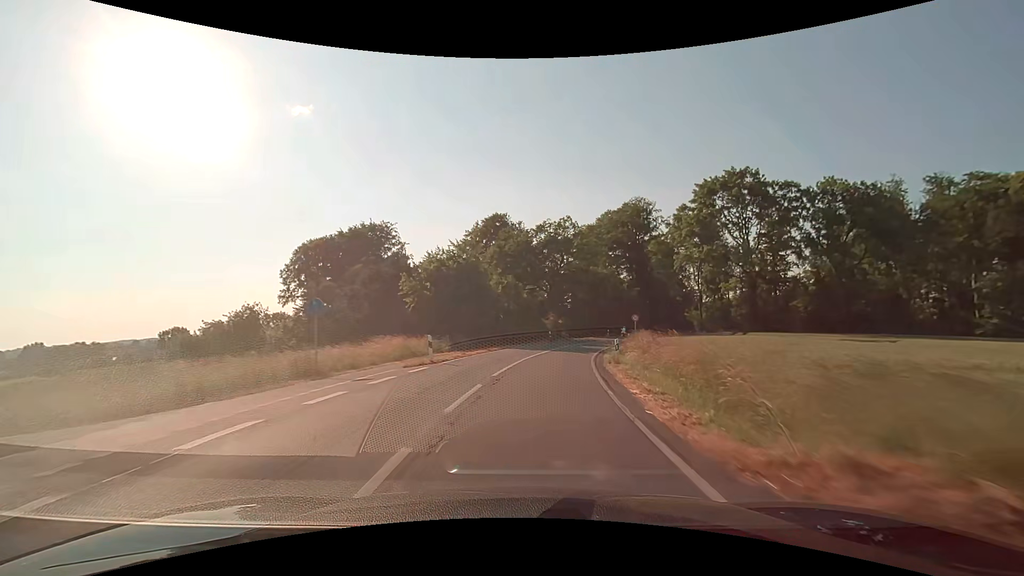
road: secondary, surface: asphalt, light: Day
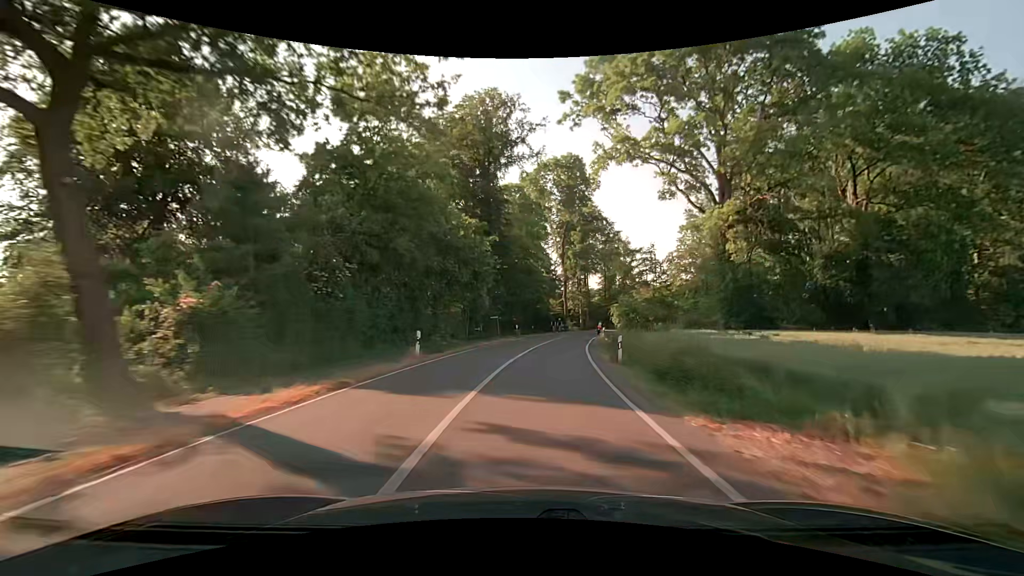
(+9.0, +53.7) m; +19°
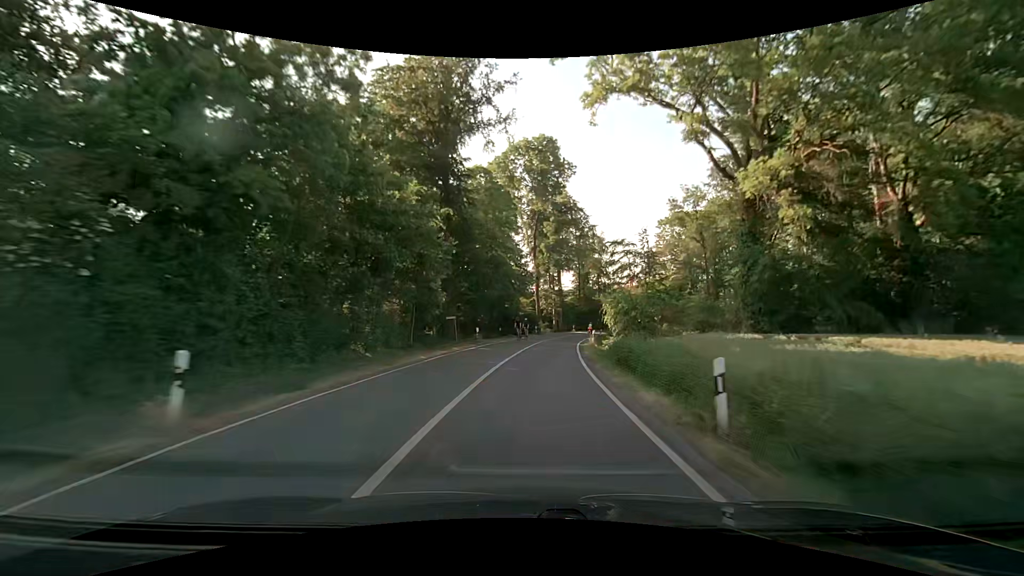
(+0.4, +11.0) m; +4°
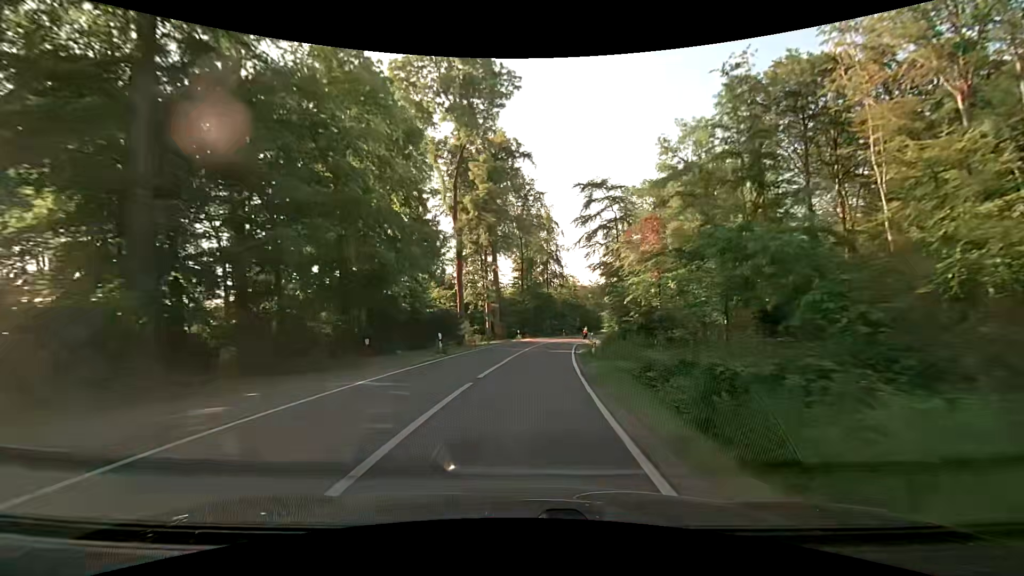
(+2.0, +32.9) m; +7°
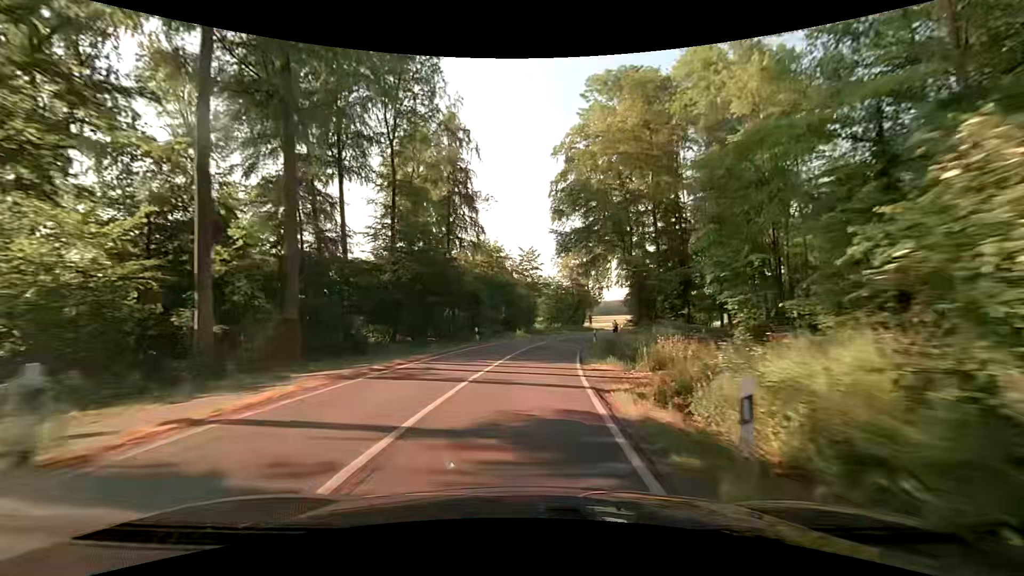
(+3.6, +43.8) m; +10°
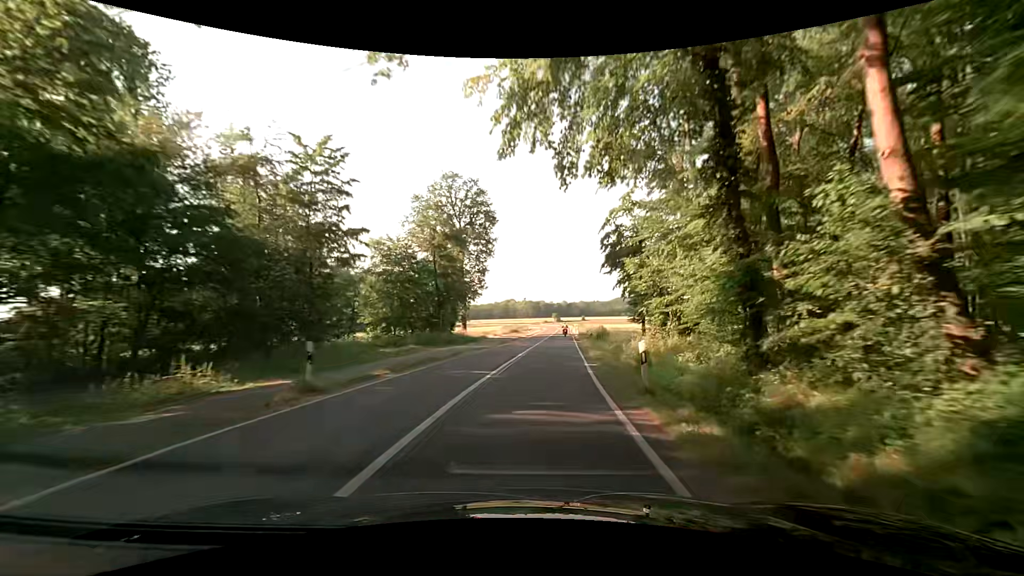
(+5.0, +43.6) m; +14°
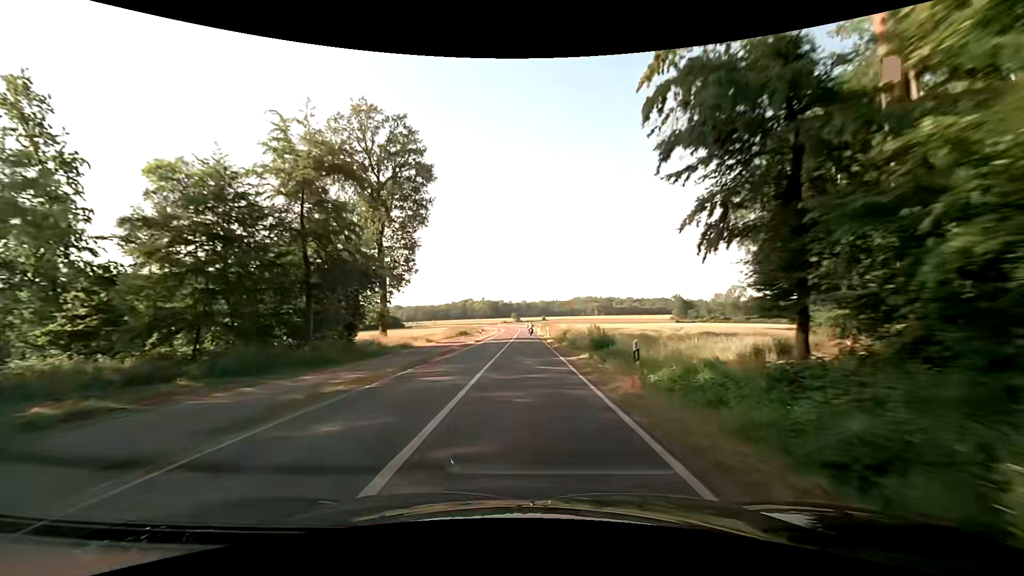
(+1.1, +21.9) m; +5°
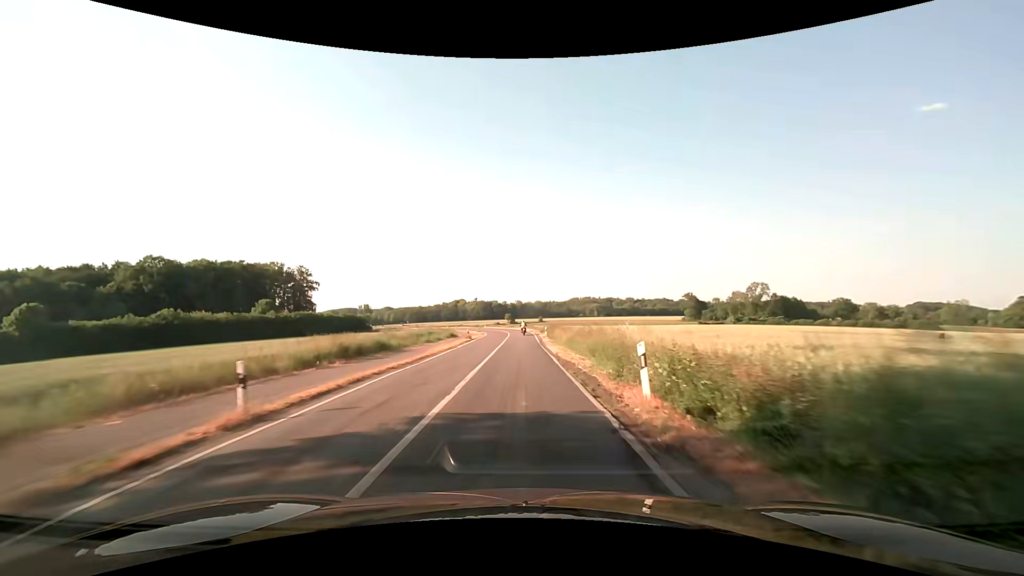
(+0.8, +43.6) m; +1°
(0, +10) (0, +20) (0, +30) (0, +40) (0, +50) (0, +60) (-1, +70) (-1, +80) (-2, +90) (-4, +100) m
